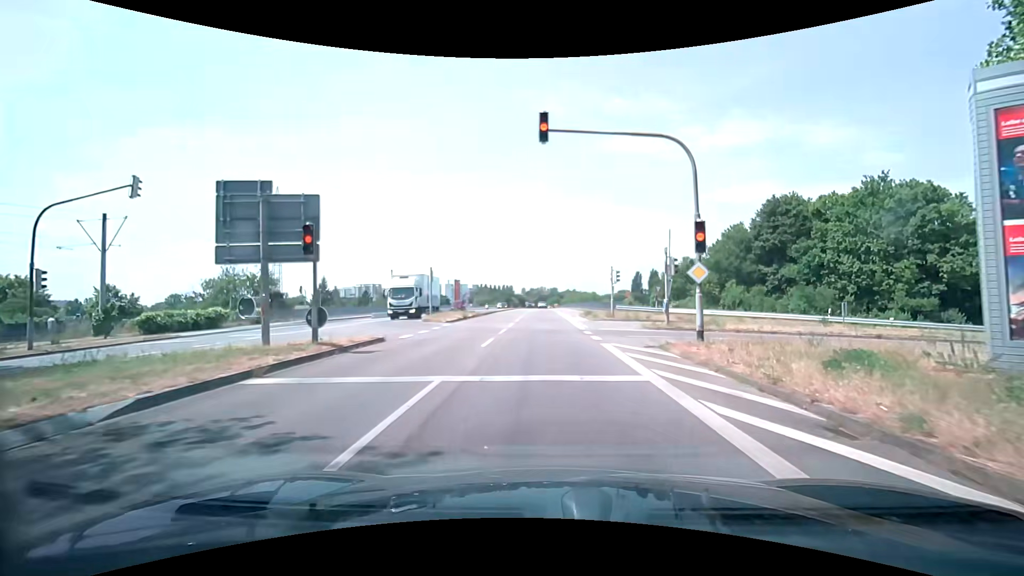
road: secondary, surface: asphalt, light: Day
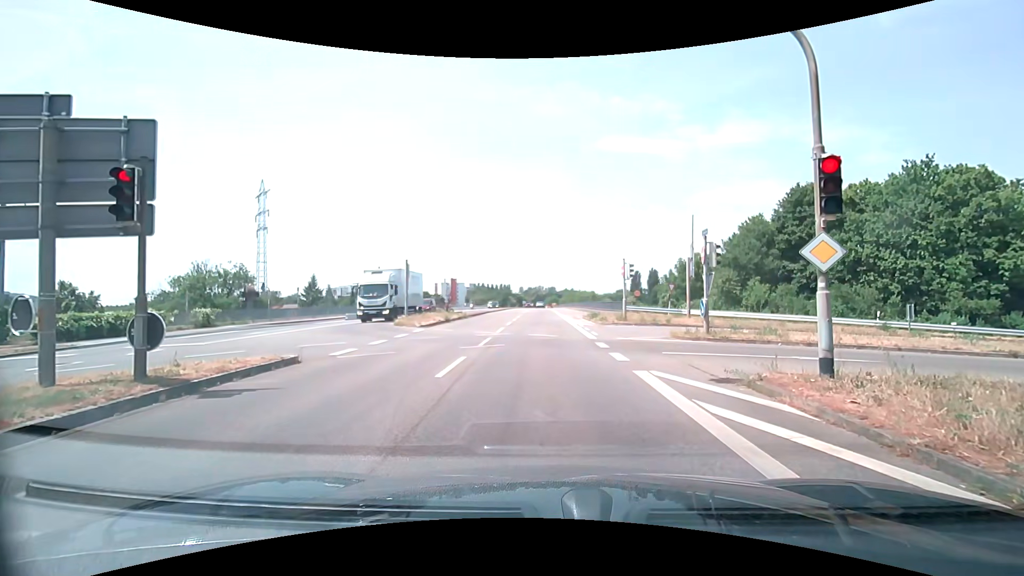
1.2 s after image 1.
(+0.1, +5.1) m; 0°
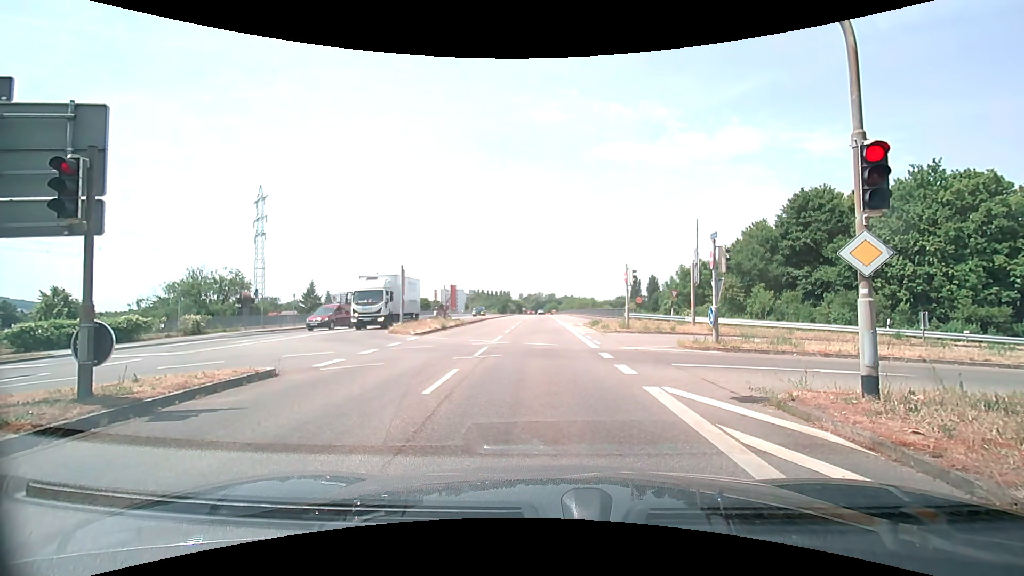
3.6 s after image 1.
(0.0, +0.8) m; 0°
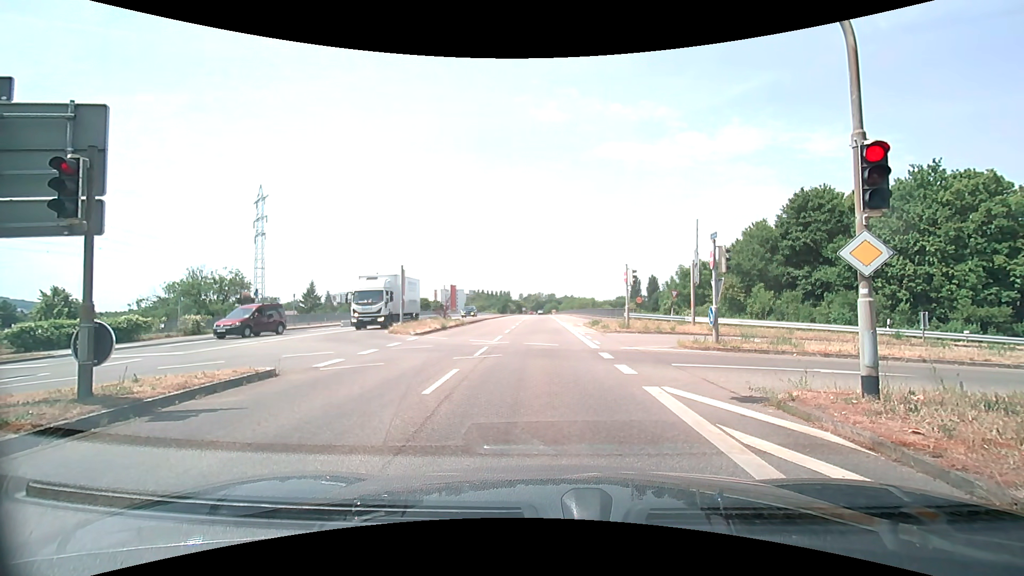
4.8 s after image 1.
(0.0, 0.0) m; 0°
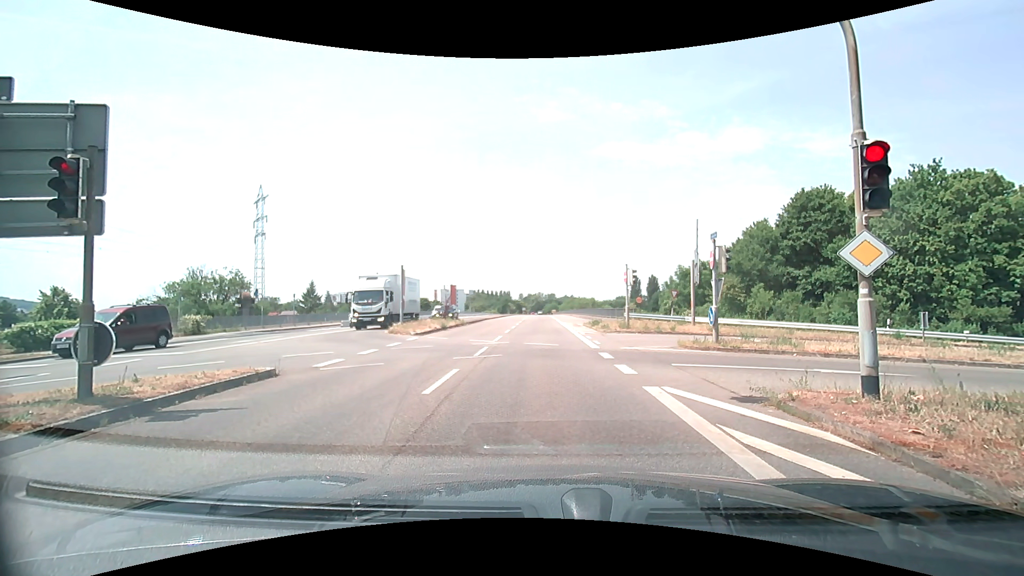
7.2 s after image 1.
(0.0, 0.0) m; 0°
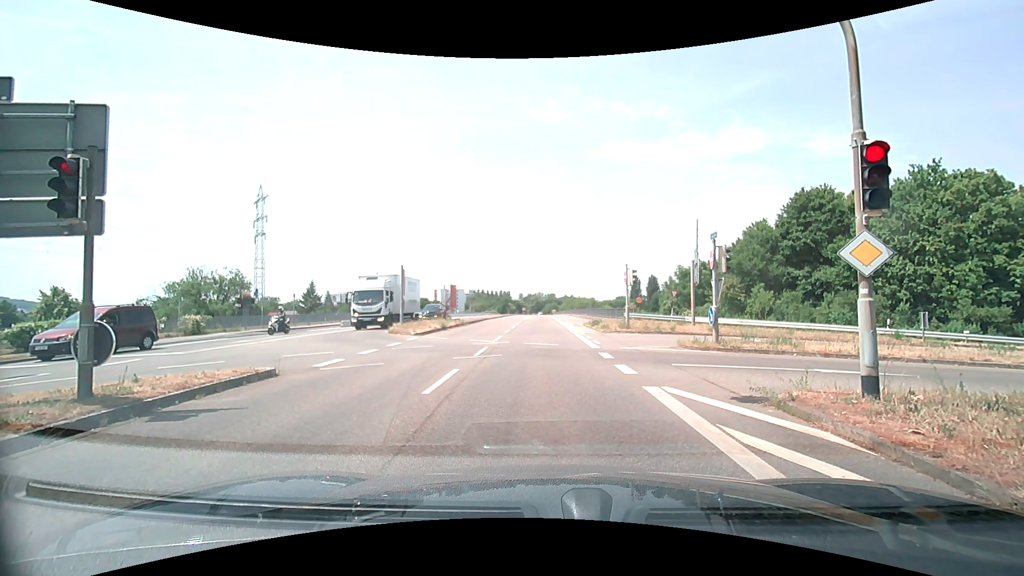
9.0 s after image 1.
(0.0, 0.0) m; 0°
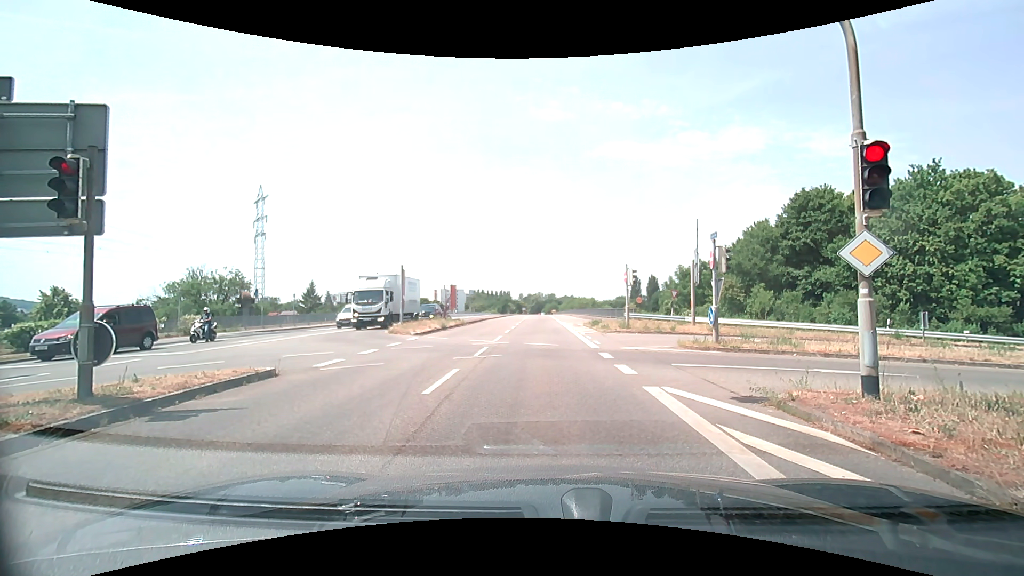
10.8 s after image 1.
(0.0, 0.0) m; 0°
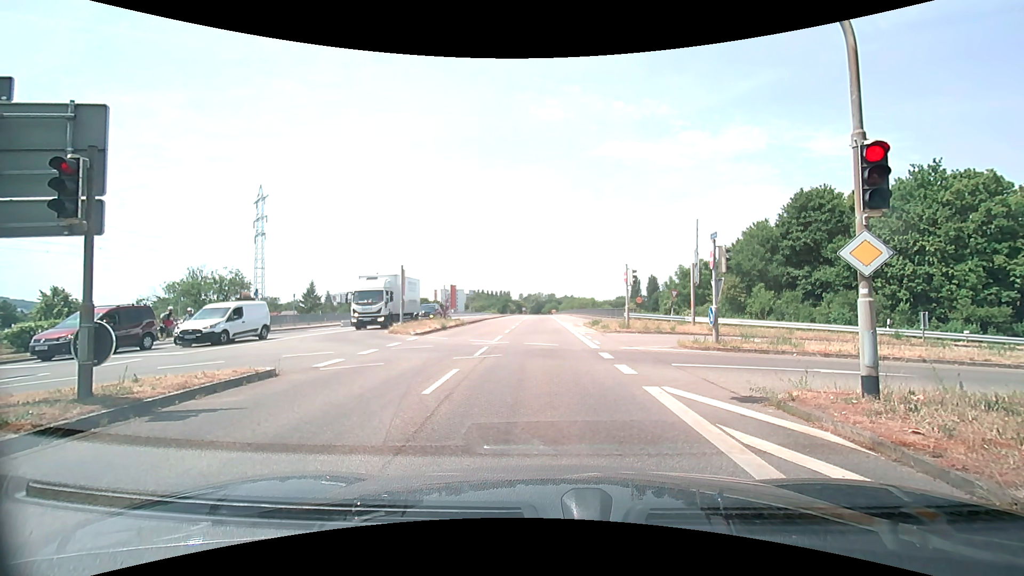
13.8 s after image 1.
(0.0, 0.0) m; 0°
(0, +10) (0, +20) (0, +30) (0, +40) (0, +50) (0, +60) (0, +70) (0, +80) (0, +90) (-1, +100) m
